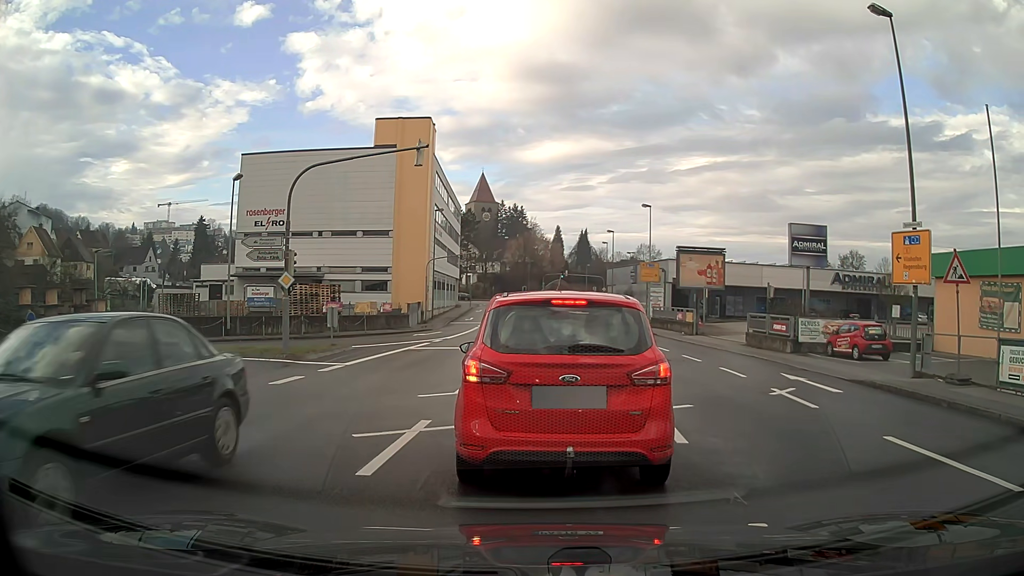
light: Day
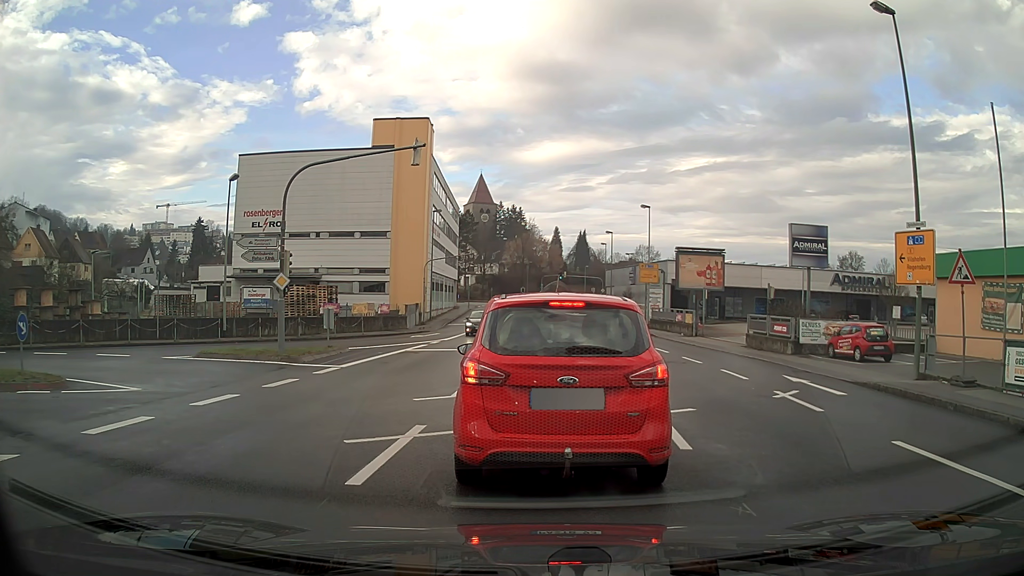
(0.0, +0.4) m; 0°
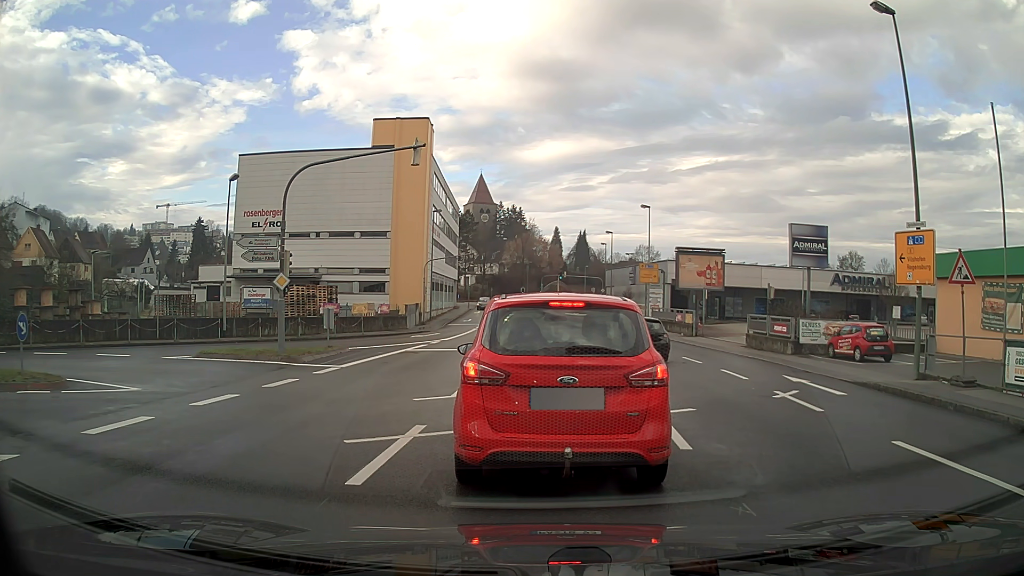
(0.0, 0.0) m; 0°
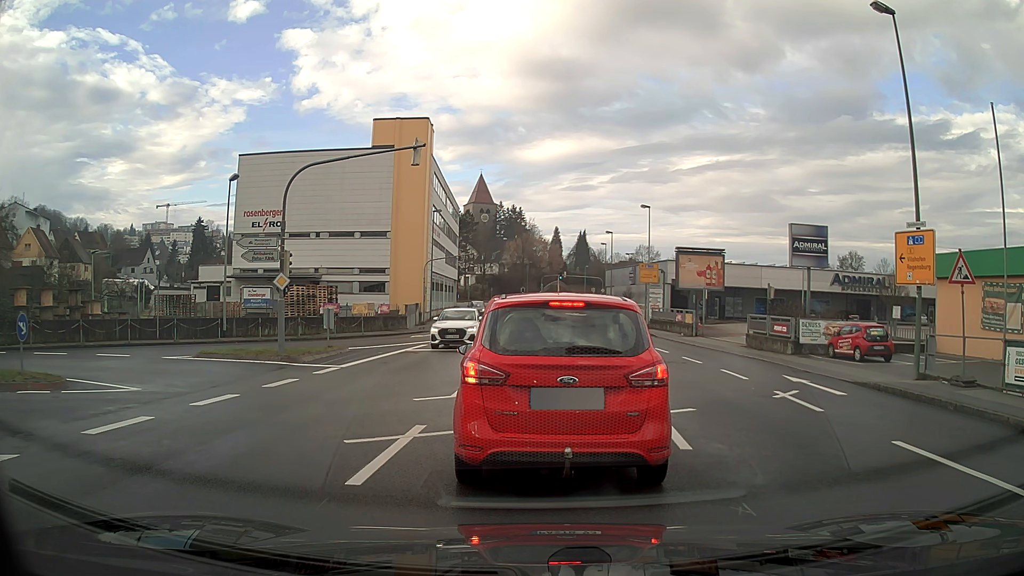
(0.0, 0.0) m; 0°
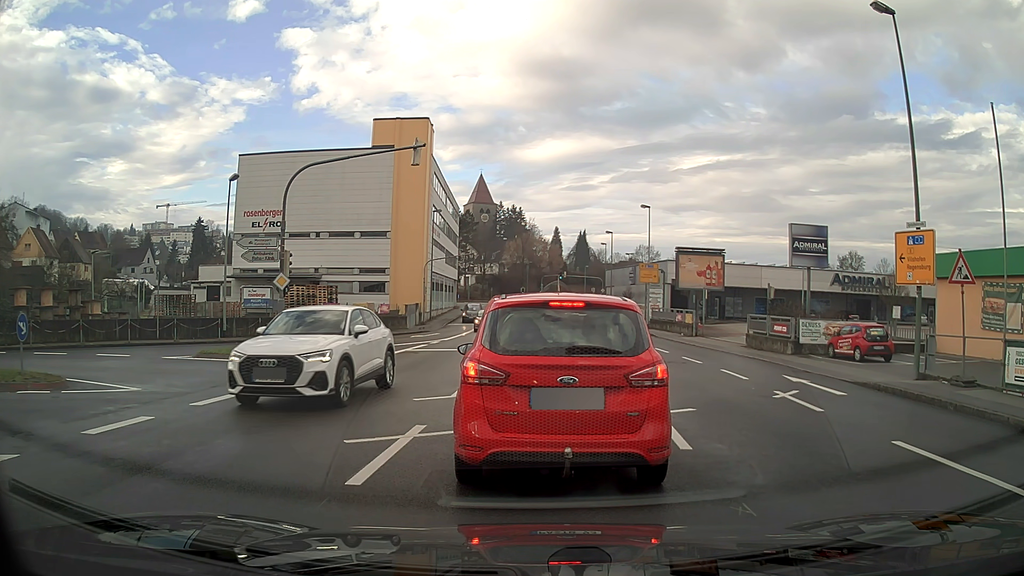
(0.0, 0.0) m; 0°
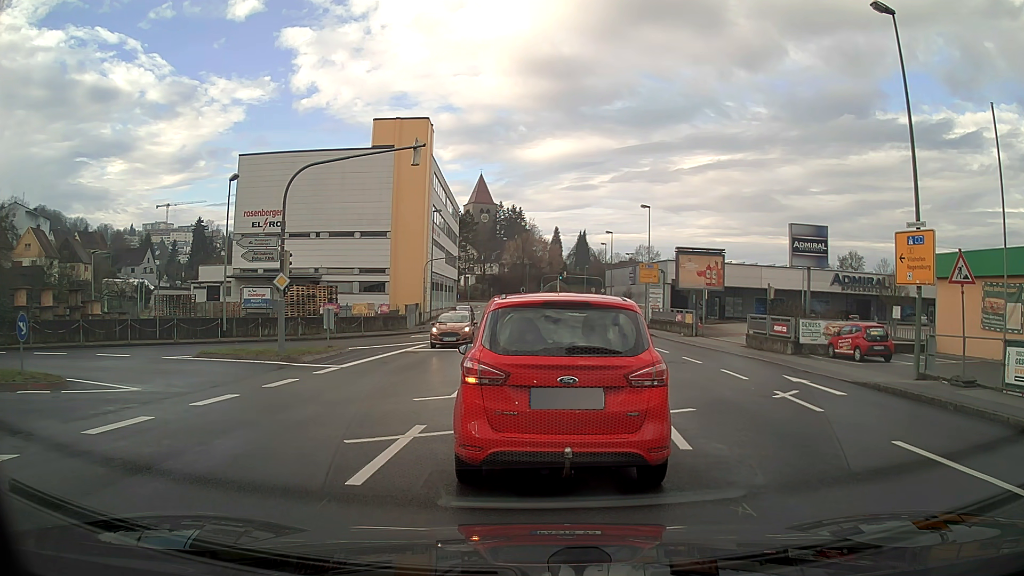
(0.0, 0.0) m; 0°
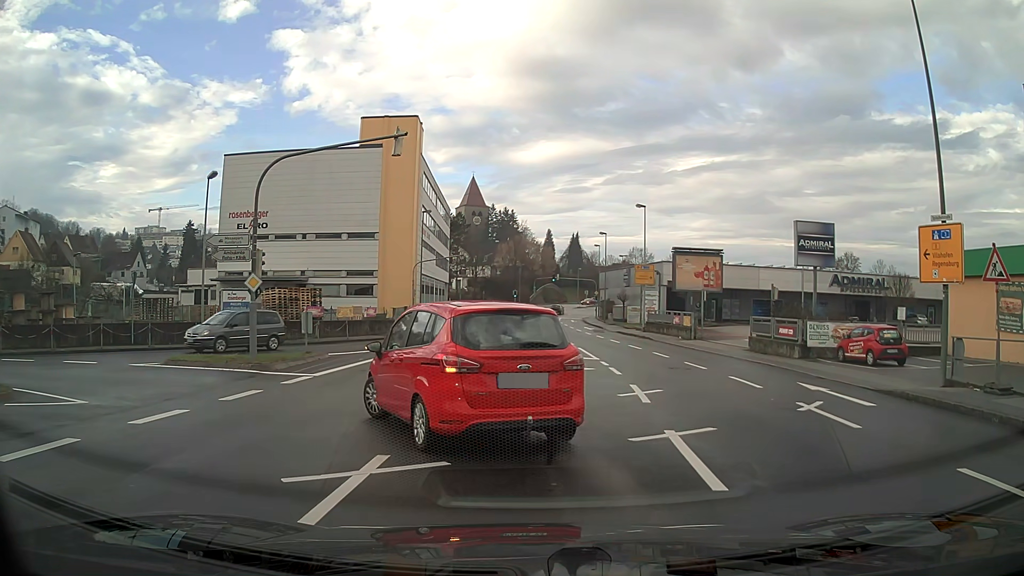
(0.0, +1.7) m; 0°
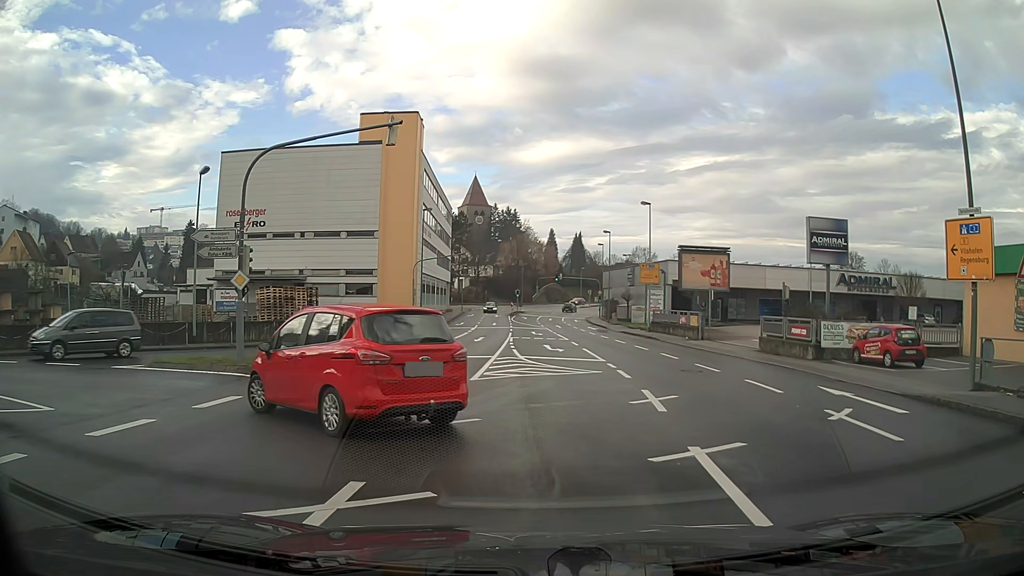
(0.0, +1.2) m; +1°
